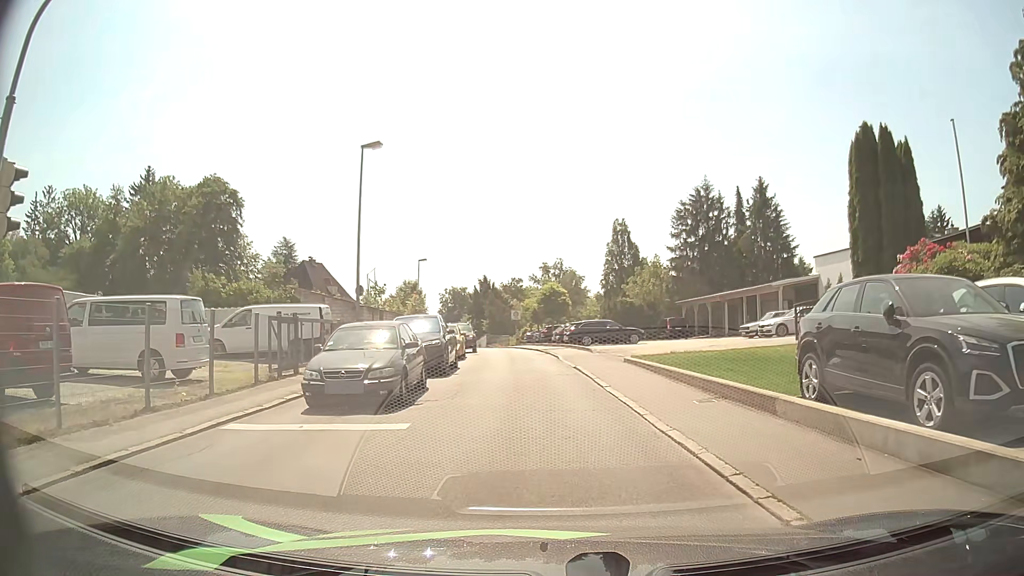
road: residential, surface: asphalt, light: Day
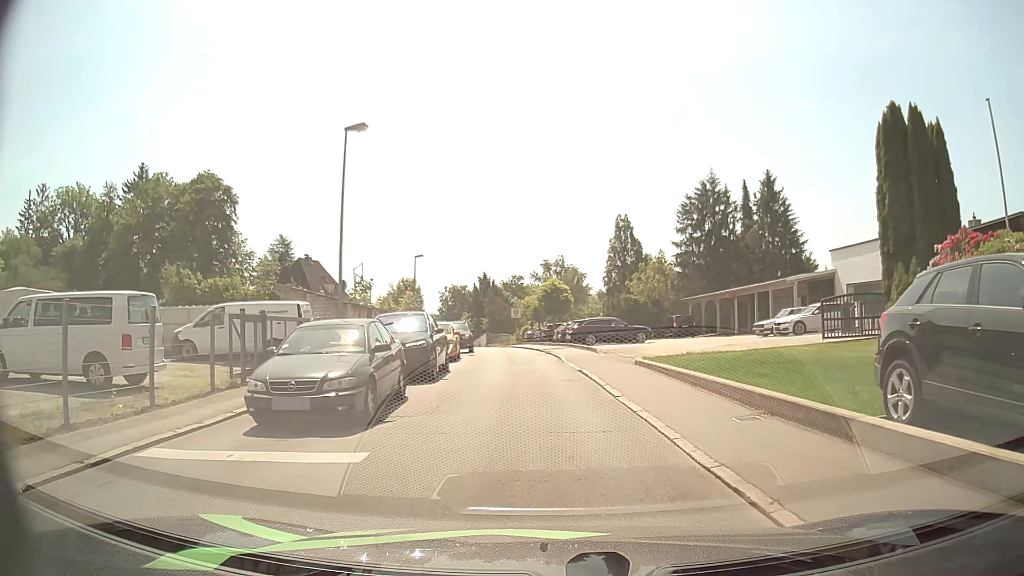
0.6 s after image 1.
(0.0, +2.4) m; +1°
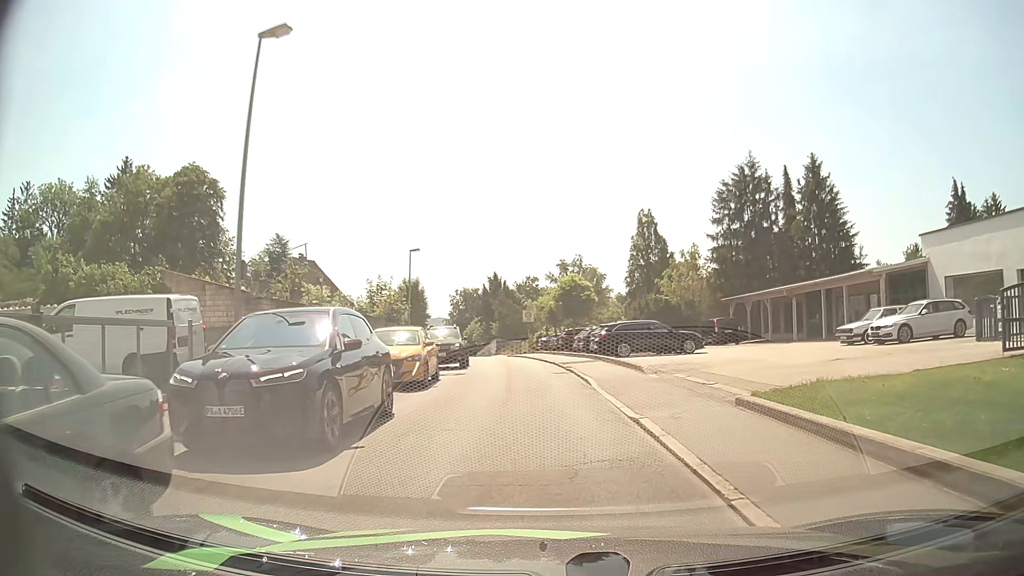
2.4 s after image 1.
(-0.2, +9.0) m; -2°
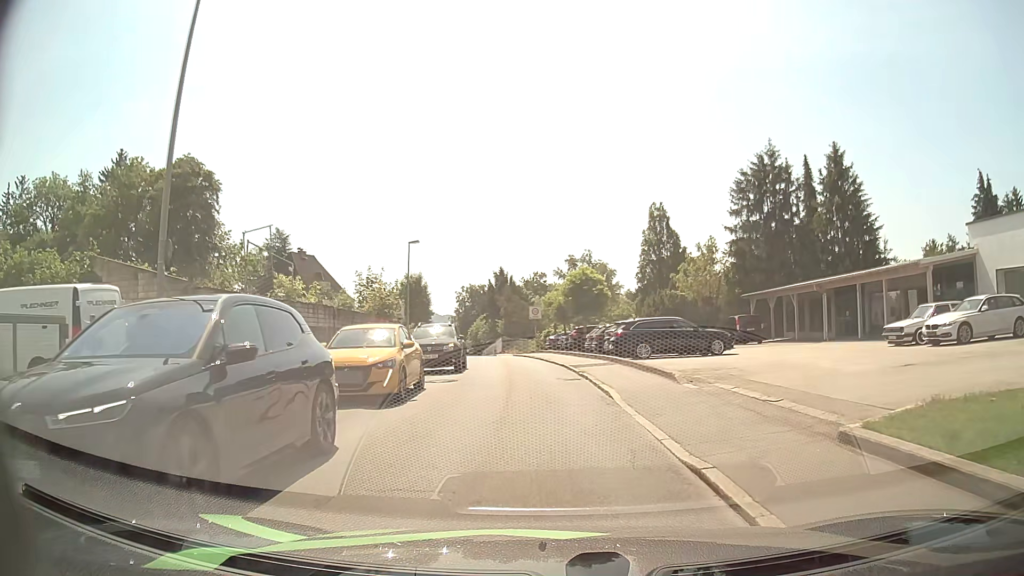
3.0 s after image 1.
(0.0, +3.5) m; -1°
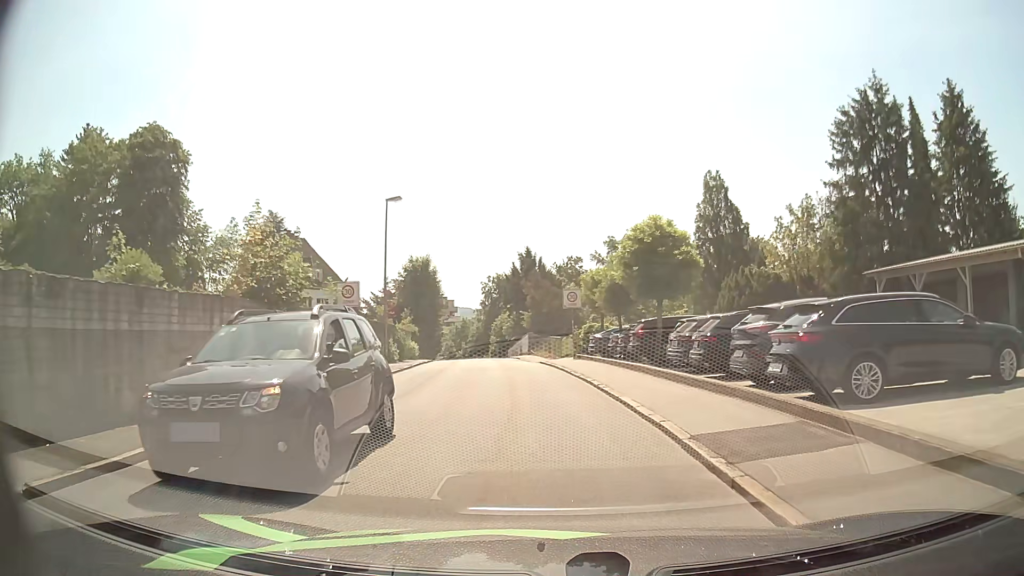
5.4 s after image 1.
(-0.3, +15.5) m; -2°
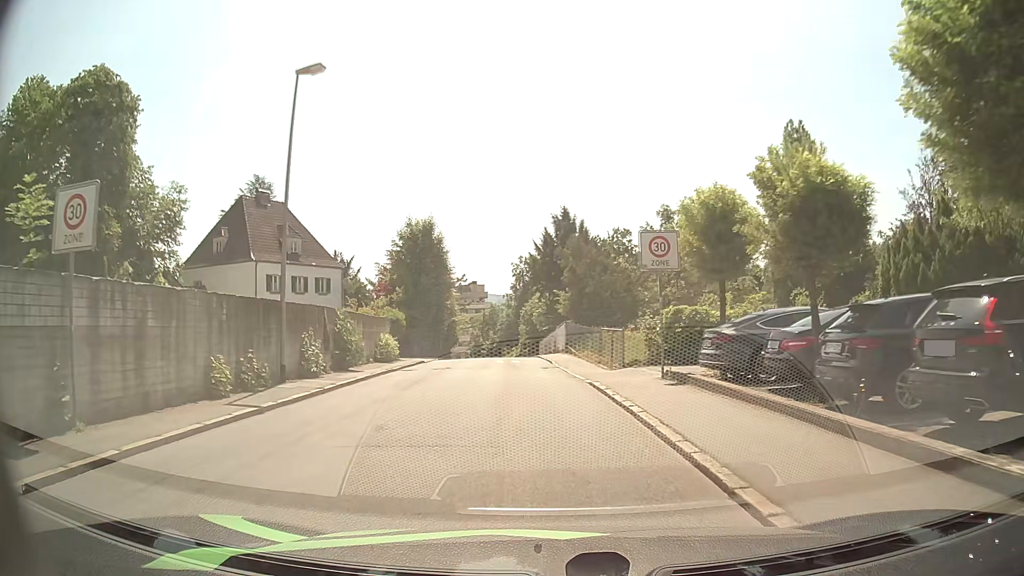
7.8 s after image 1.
(-0.5, +16.5) m; -3°
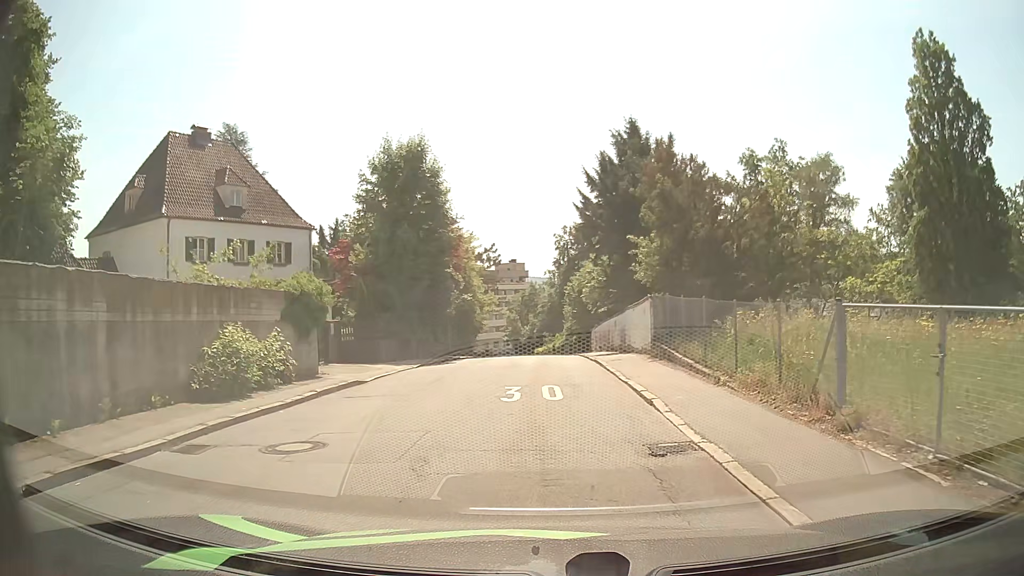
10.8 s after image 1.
(-0.7, +18.4) m; -4°
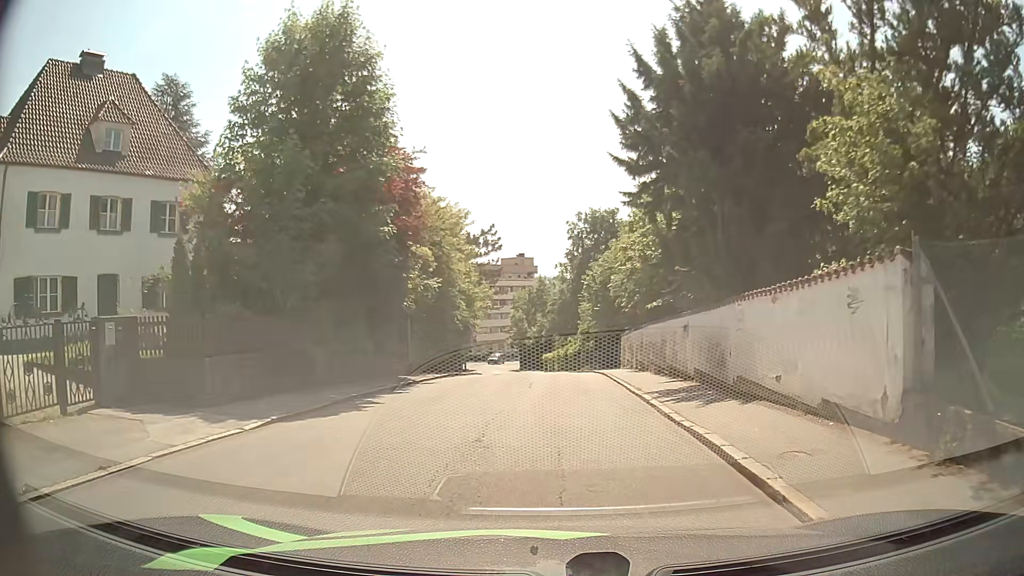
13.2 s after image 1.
(-0.1, +14.0) m; 0°
(0, +10) (0, +20) (+1, +30) (0, +40) (0, +50) (-1, +60) (-3, +70) (-5, +80) (-6, +90) (-7, +99) m
